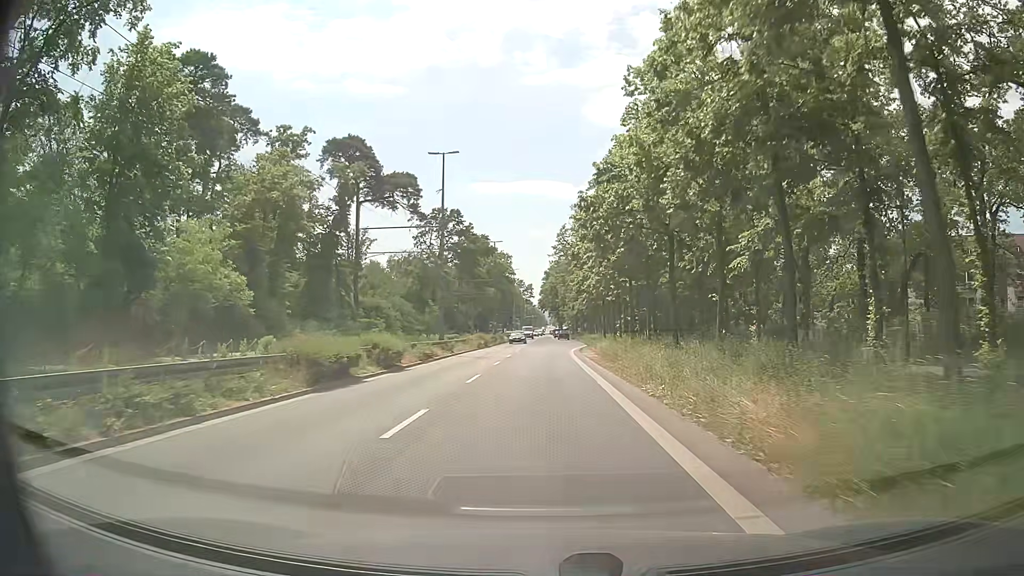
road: tertiary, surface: asphalt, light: Day
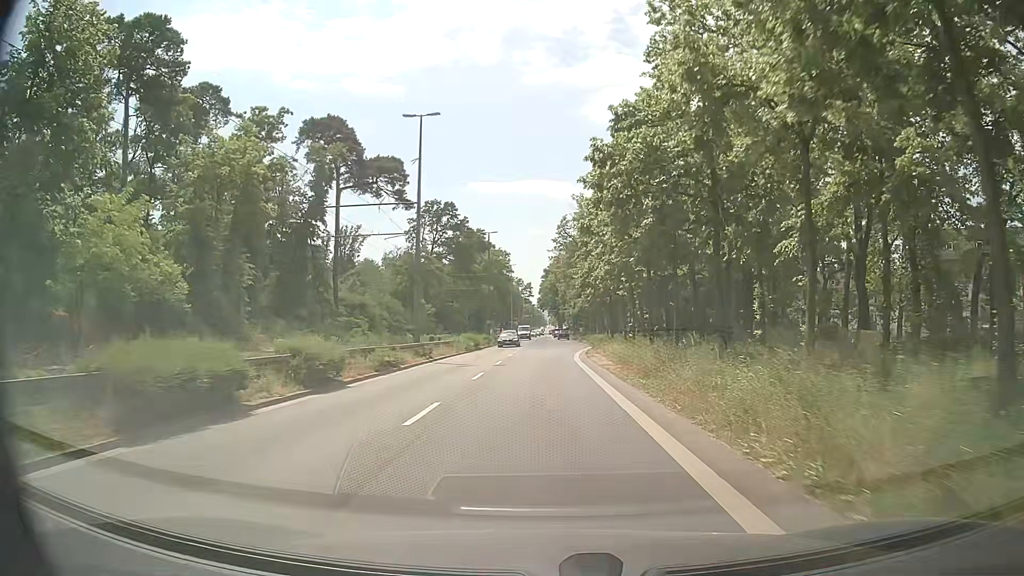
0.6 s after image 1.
(-0.2, +7.7) m; -1°
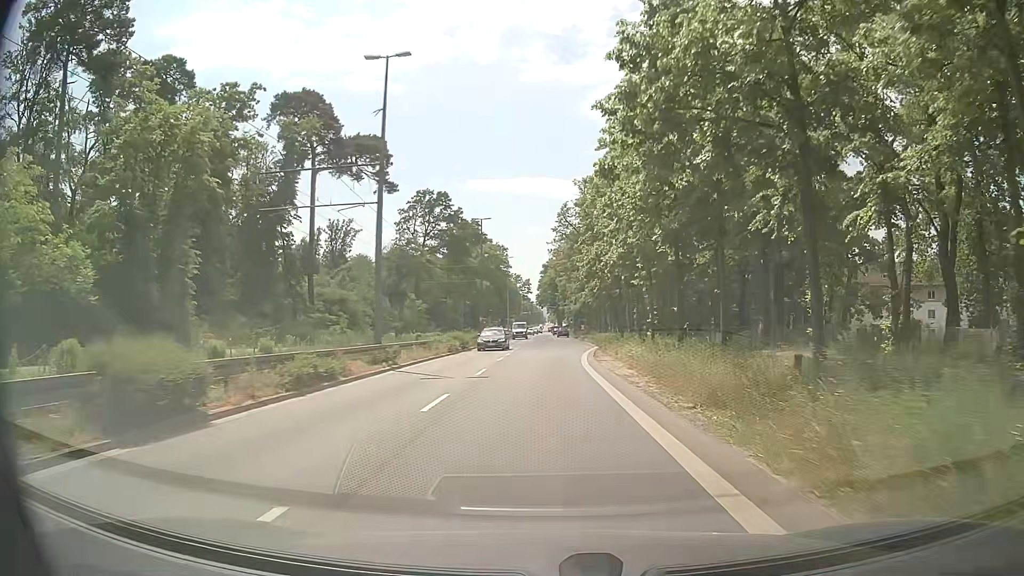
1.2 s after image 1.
(0.0, +7.6) m; -1°
(0, +10) (0, +20) (+1, +30) (+1, +40) (+2, +50) (+3, +60) (+4, +70) (+4, +80) (+4, +90) (+4, +100) m
